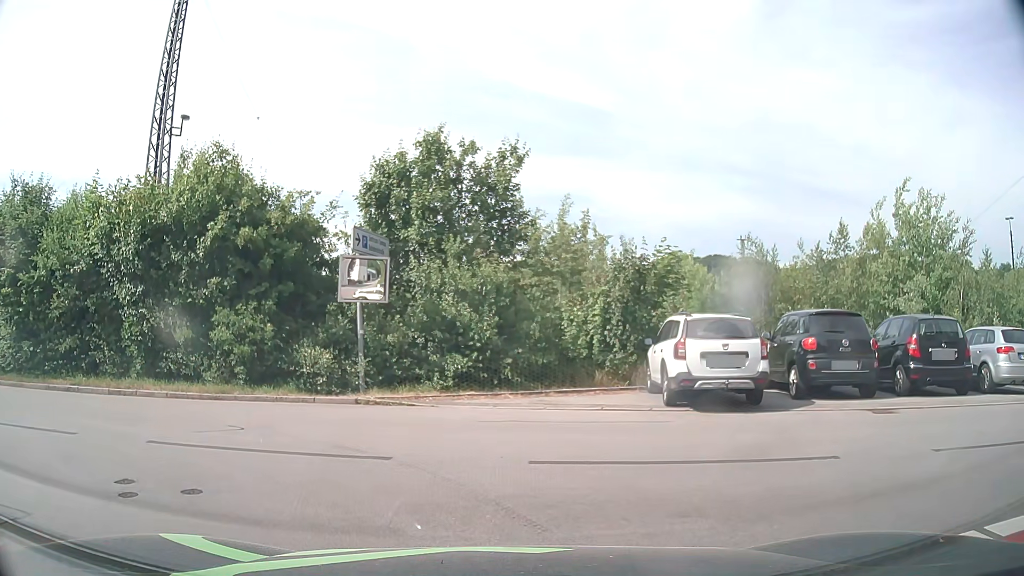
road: residential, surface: asphalt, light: Day
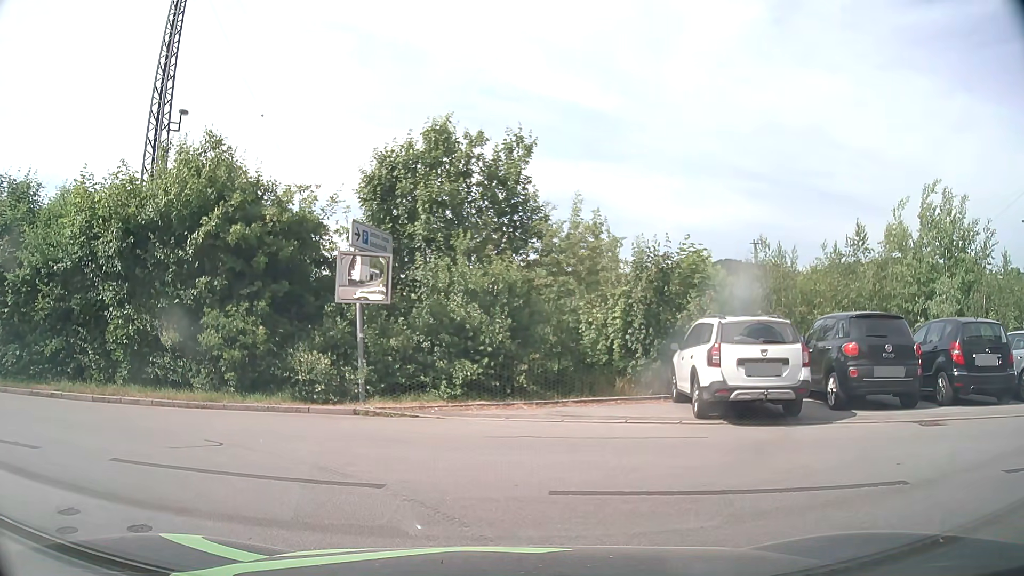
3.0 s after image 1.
(0.0, +1.1) m; 0°
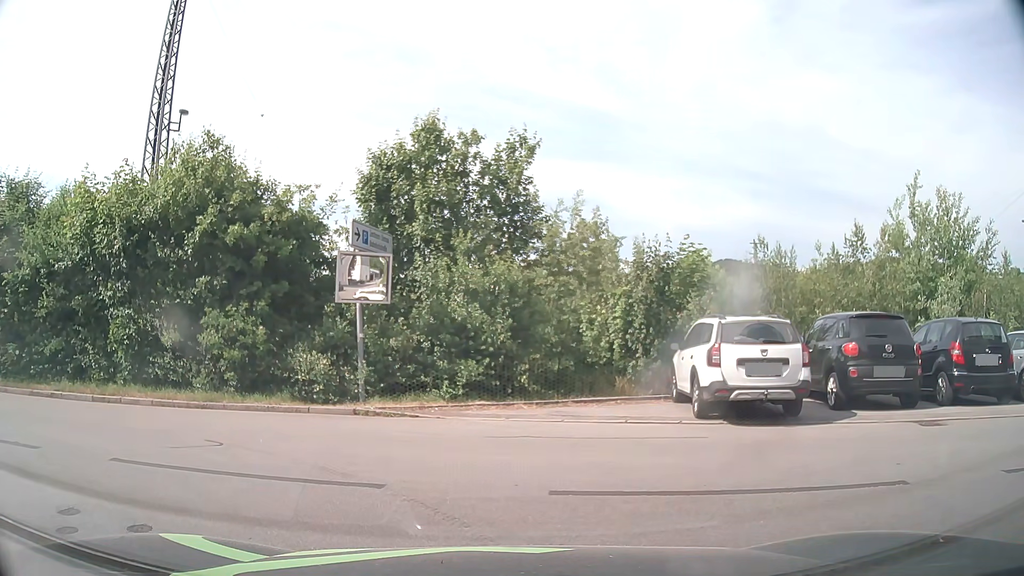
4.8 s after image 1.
(0.0, 0.0) m; 0°
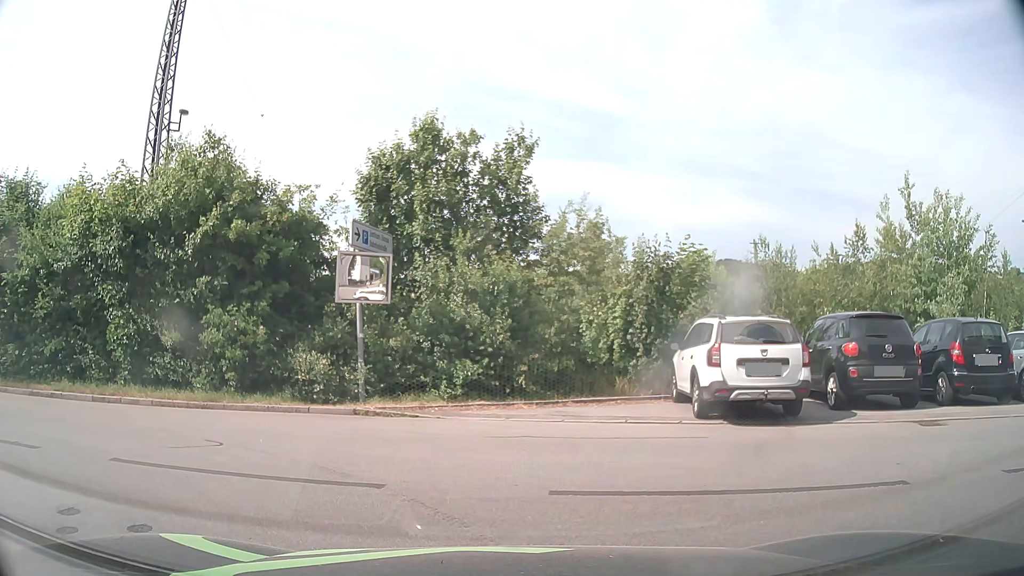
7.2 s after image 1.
(0.0, 0.0) m; 0°
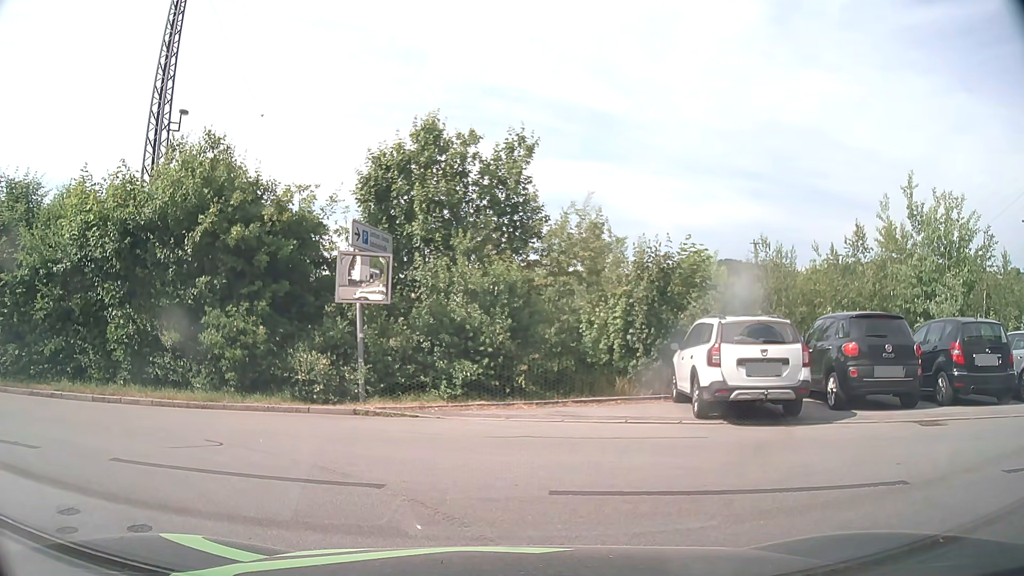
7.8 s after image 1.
(0.0, 0.0) m; 0°
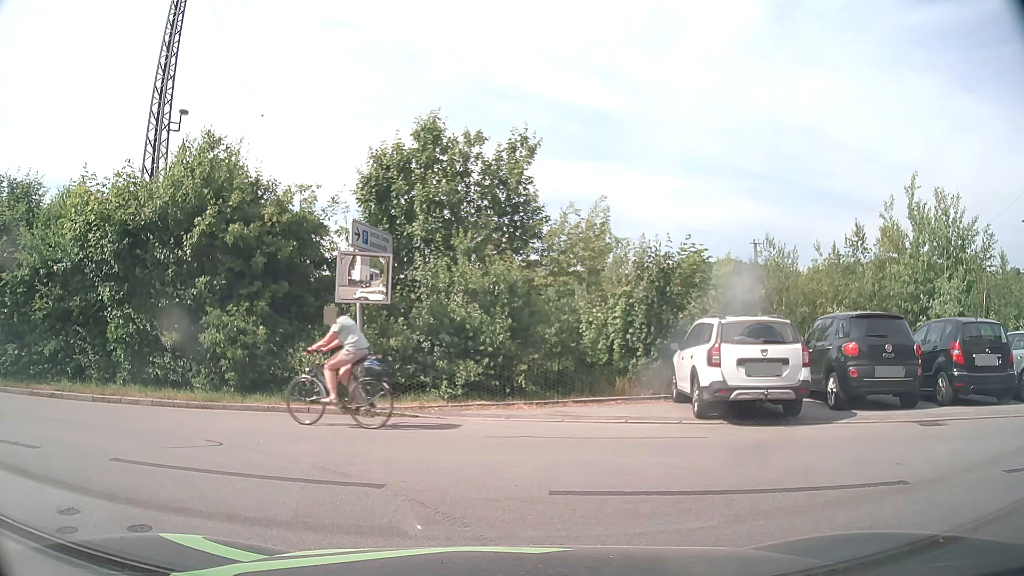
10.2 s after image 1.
(0.0, 0.0) m; 0°
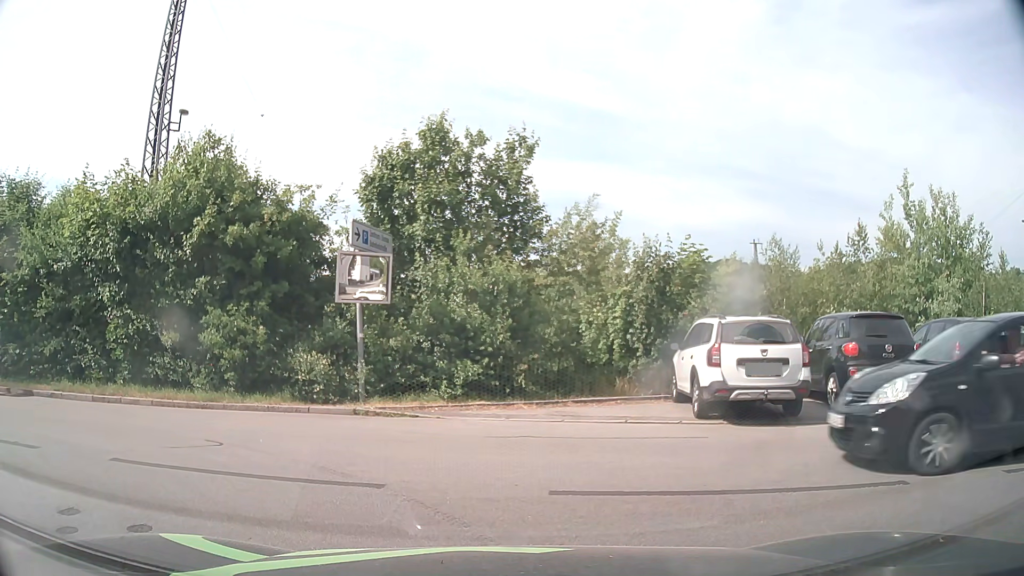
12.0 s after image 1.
(0.0, 0.0) m; 0°
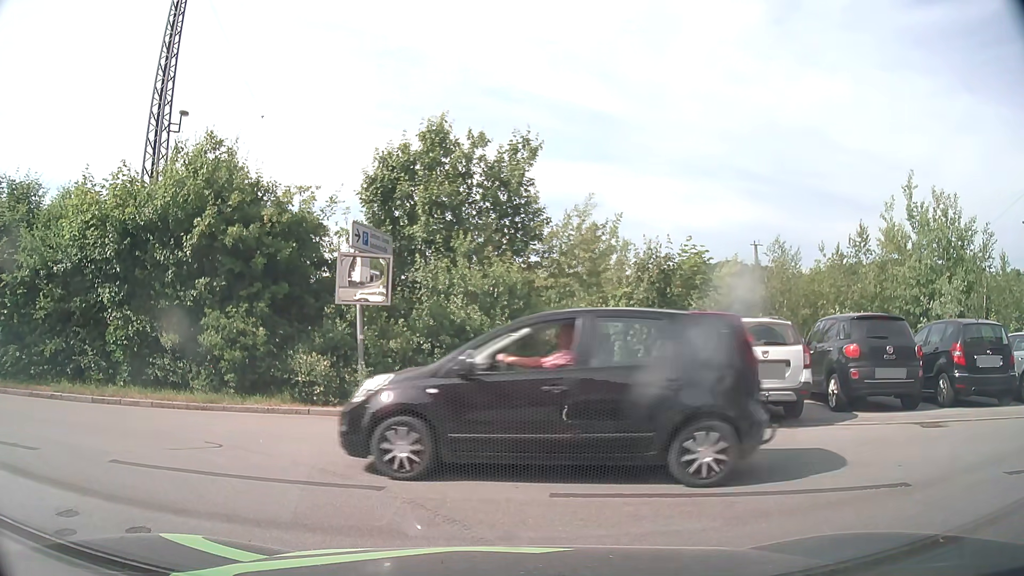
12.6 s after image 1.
(0.0, 0.0) m; 0°
